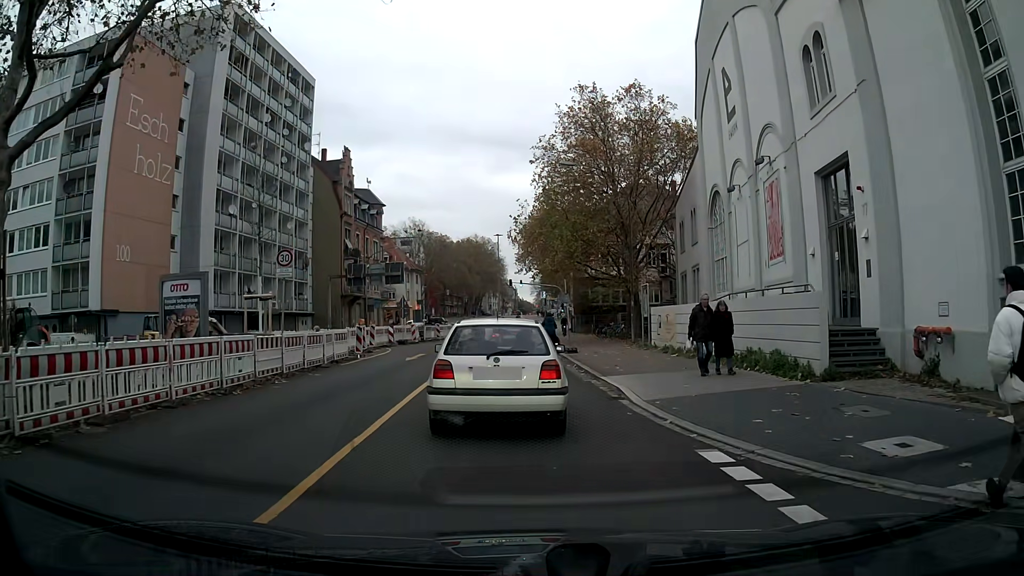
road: secondary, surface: asphalt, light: Day
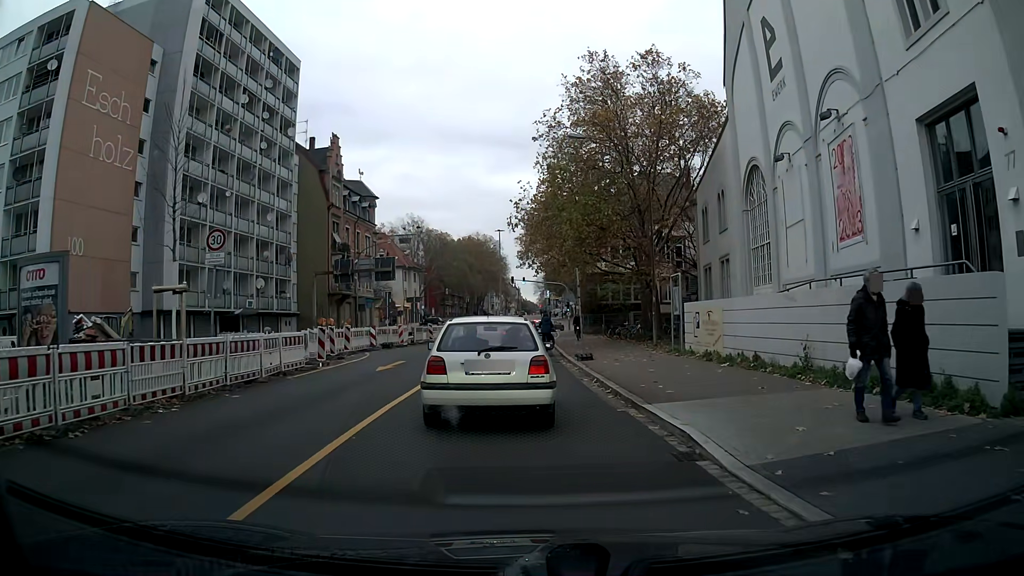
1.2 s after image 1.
(0.0, +5.5) m; +1°
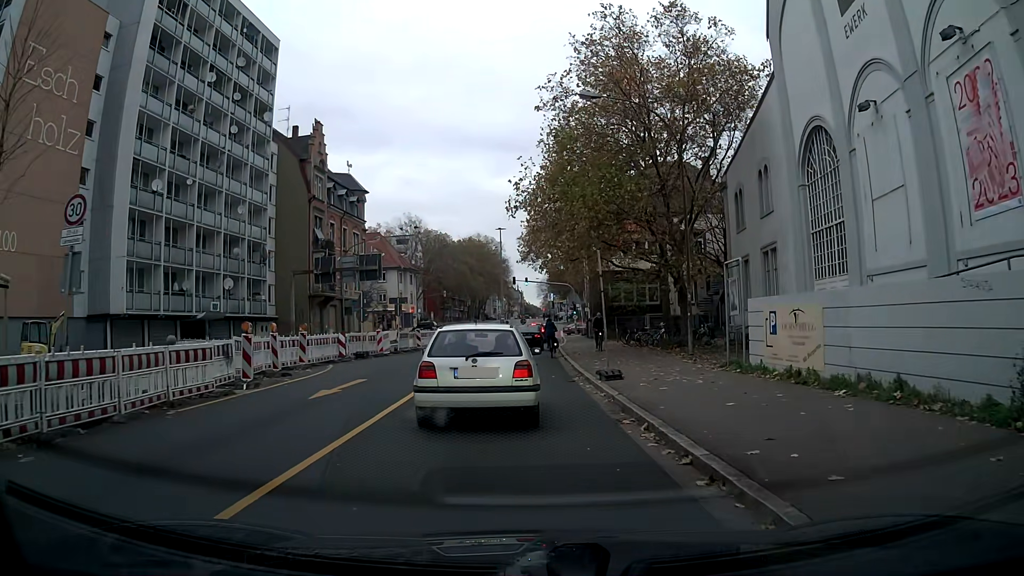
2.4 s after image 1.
(0.0, +6.3) m; -1°
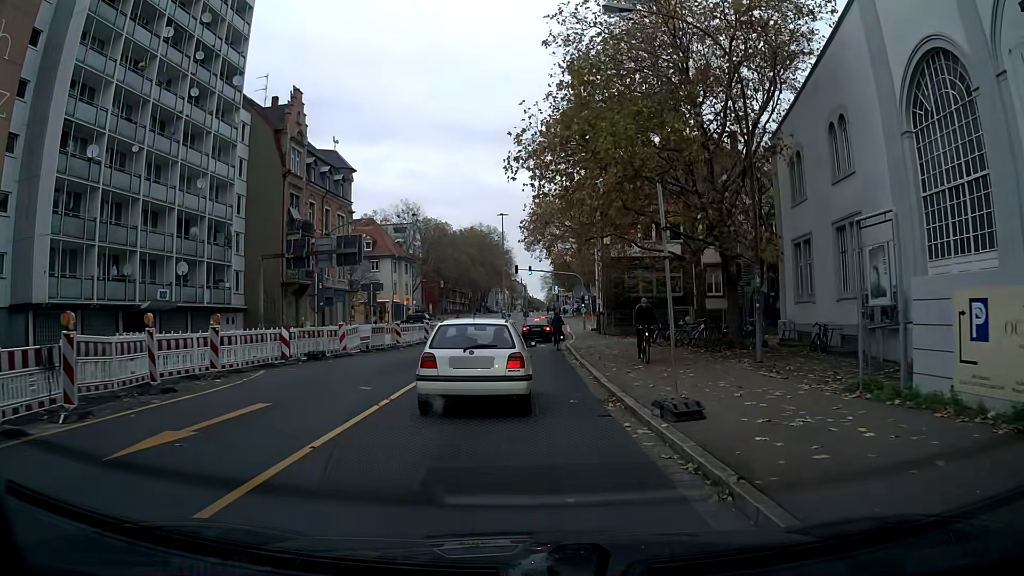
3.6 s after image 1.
(-0.1, +7.1) m; 0°
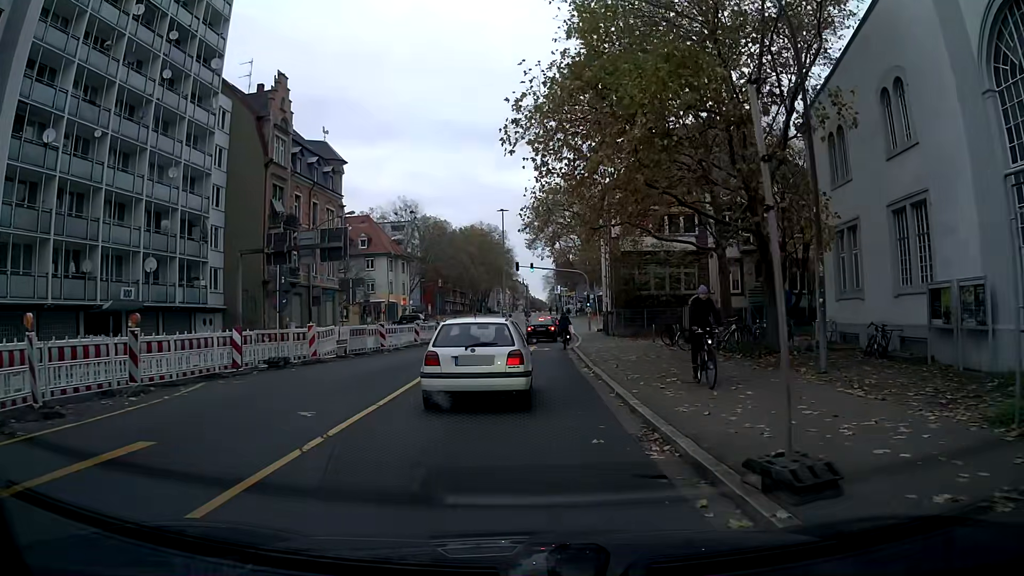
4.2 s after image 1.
(0.0, +3.9) m; +1°
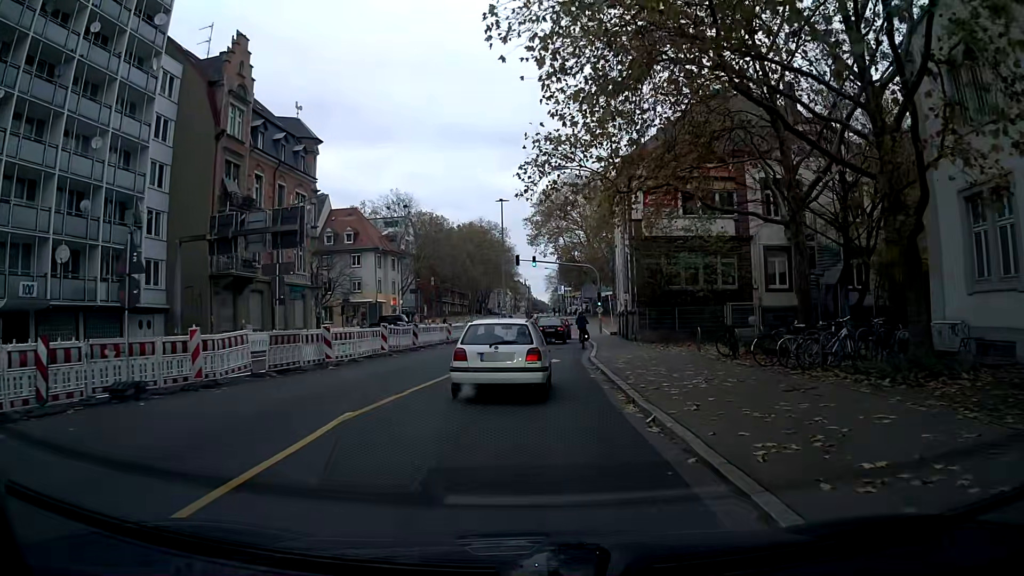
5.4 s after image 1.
(-0.1, +8.2) m; -1°
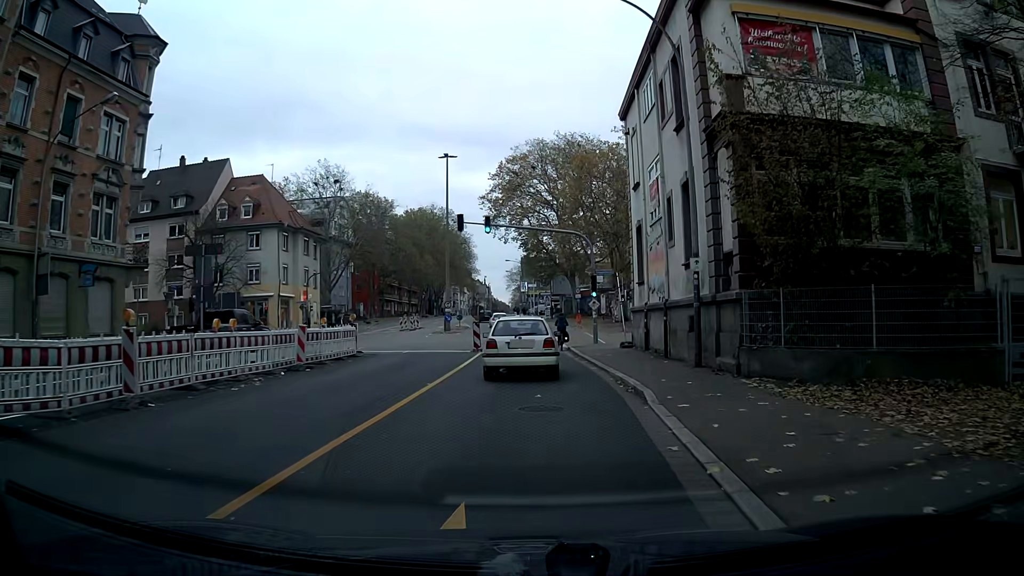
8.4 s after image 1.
(+0.4, +21.4) m; +2°
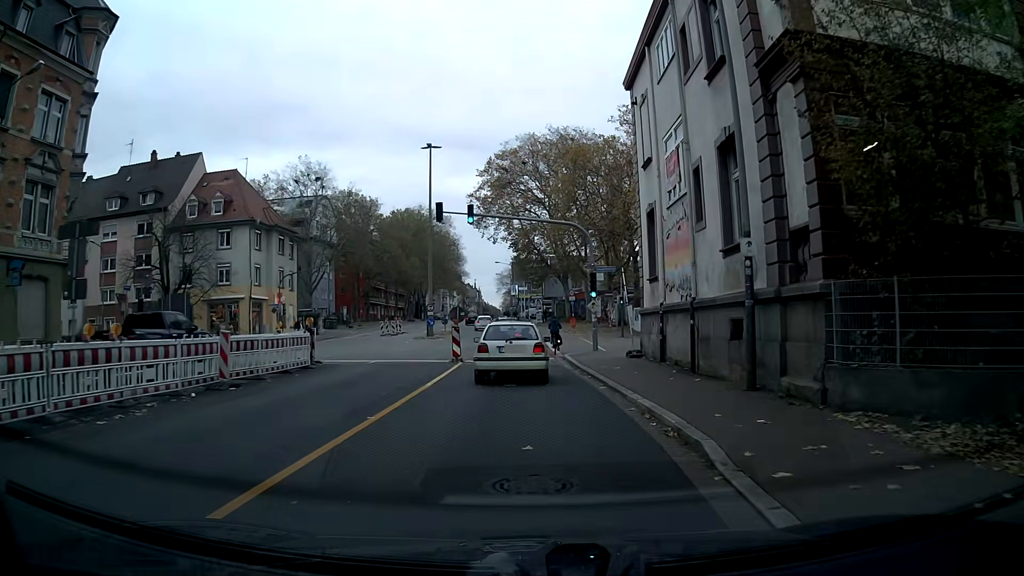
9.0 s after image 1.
(0.0, +4.5) m; 0°
(0, +10) (0, +20) (-1, +30) (-1, +40) (-2, +50) (-3, +60) (-4, +70) (-5, +80) (-7, +90) (-8, +100) m
